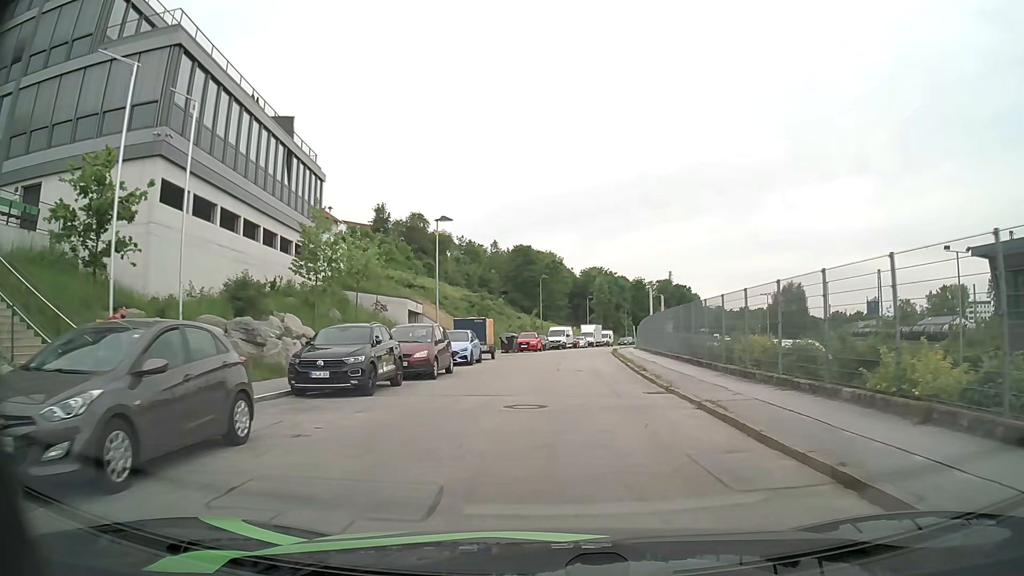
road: residential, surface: asphalt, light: Day
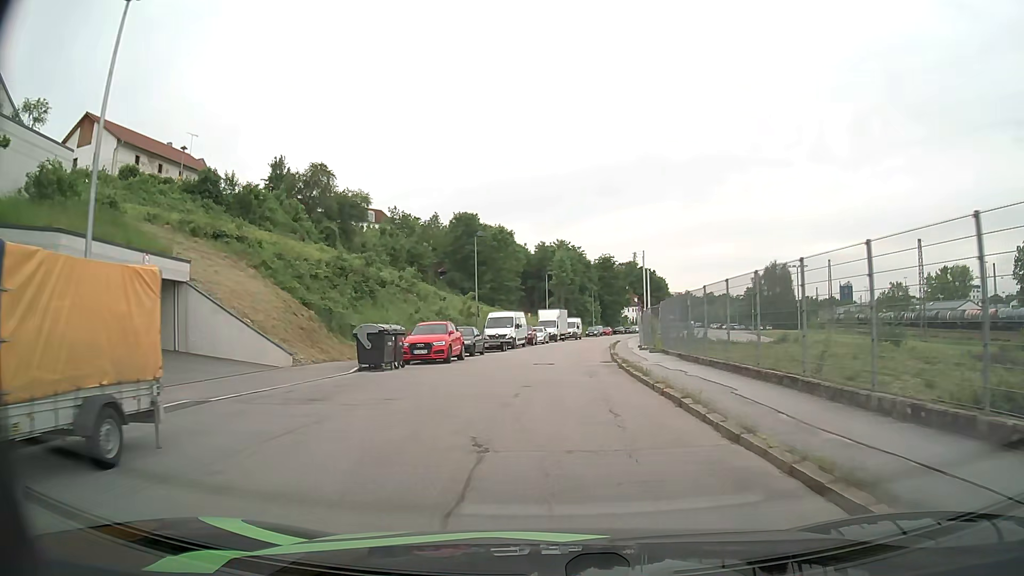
(+0.9, +28.5) m; +4°
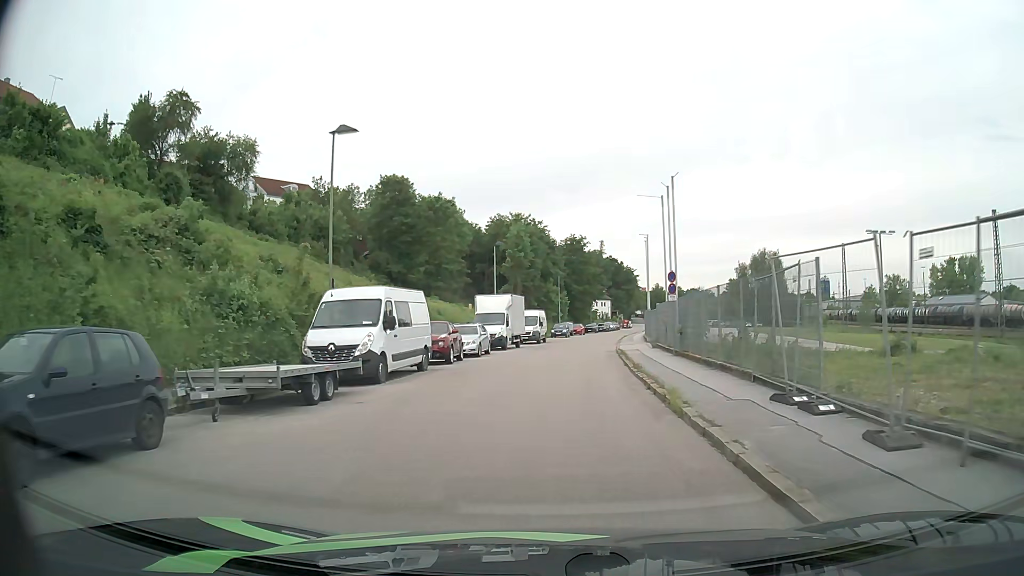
(+0.7, +26.5) m; +4°
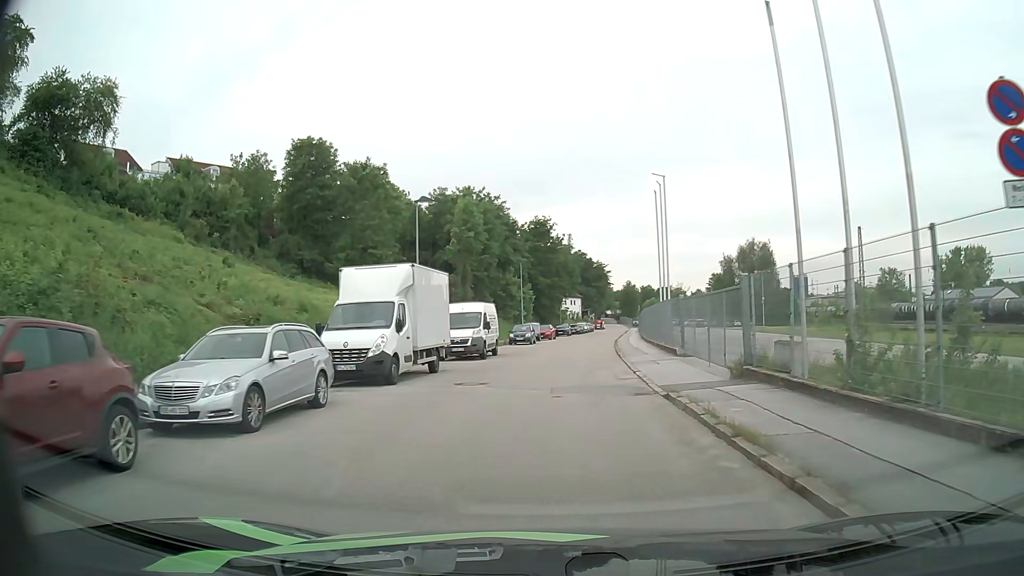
(+0.4, +20.6) m; +3°
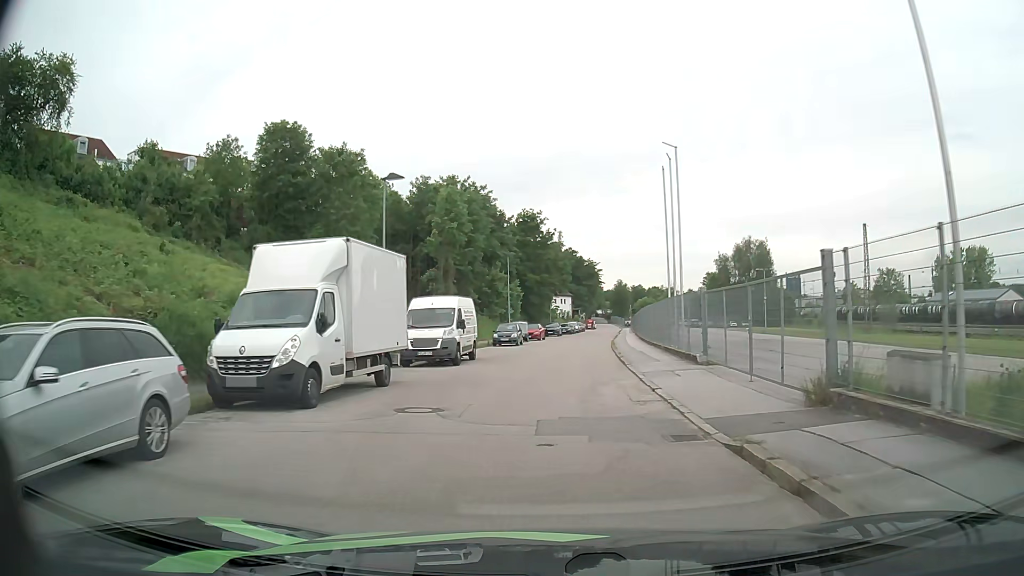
(0.0, +5.2) m; 0°
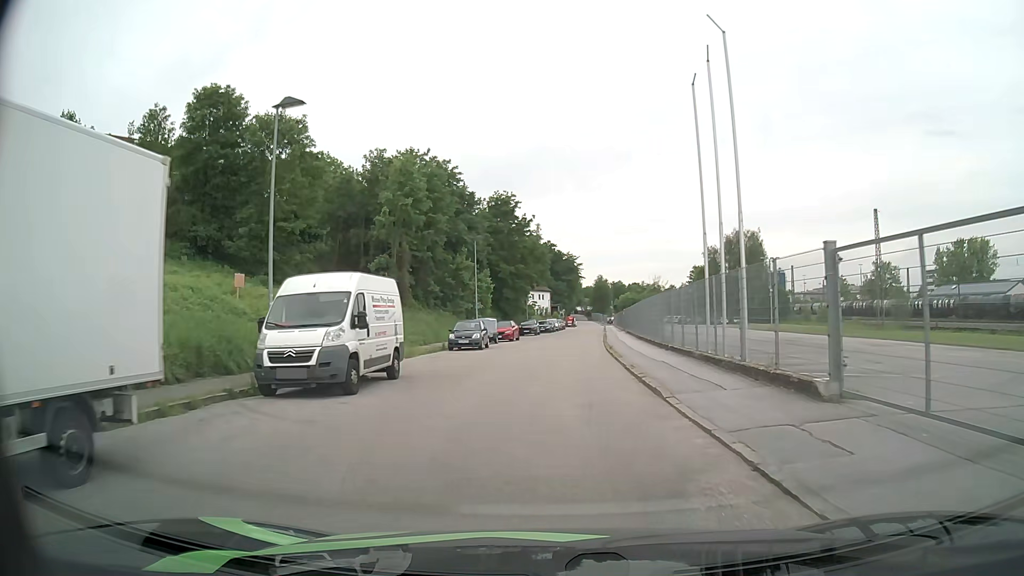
(+0.3, +10.6) m; +3°
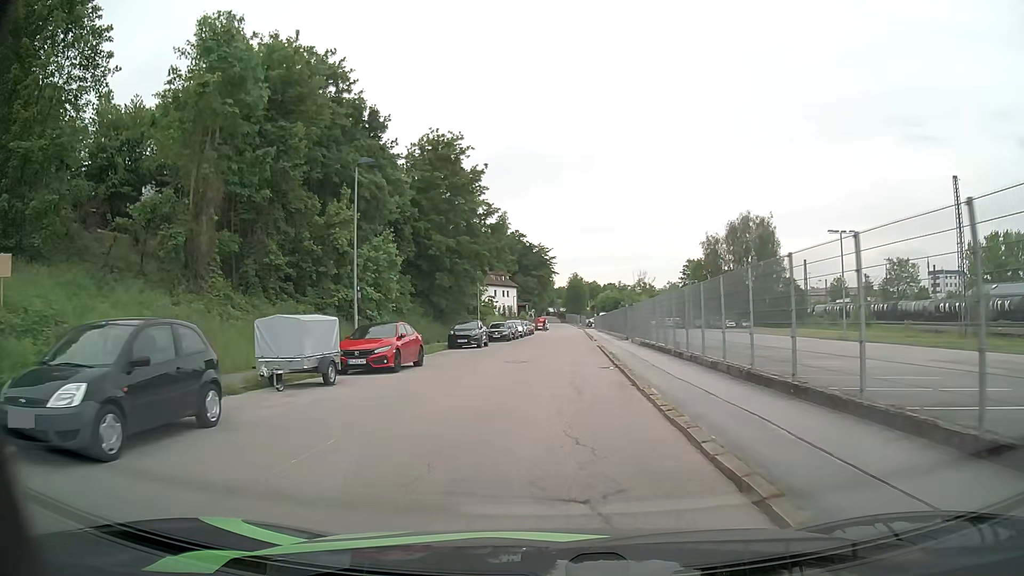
(+0.7, +26.9) m; +2°
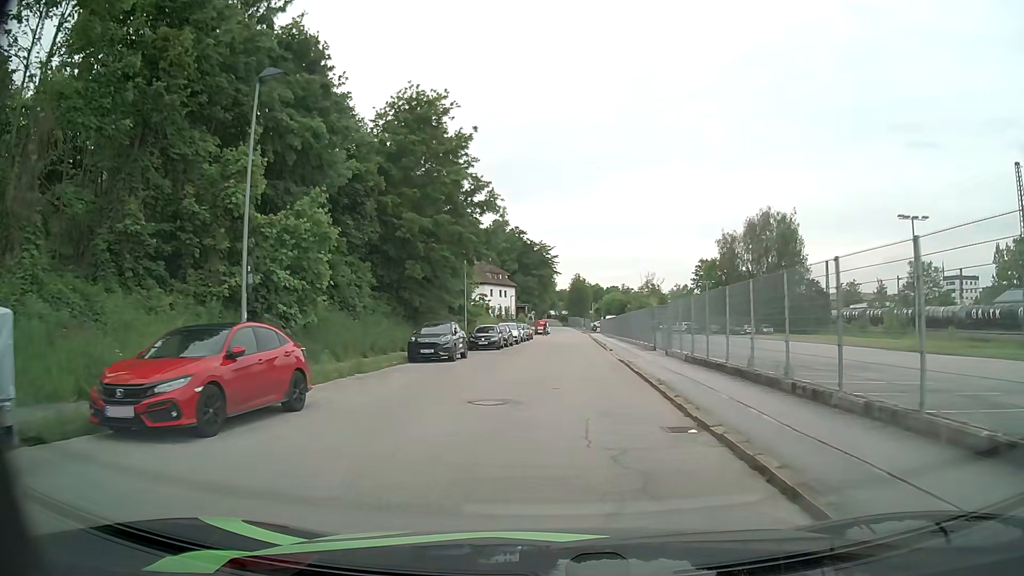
(-0.1, +10.9) m; 0°
(0, +10) (0, +20) (+1, +30) (+1, +40) (+1, +50) (+2, +60) (+2, +70) (+3, +80) (+3, +90) (+3, +100) m
